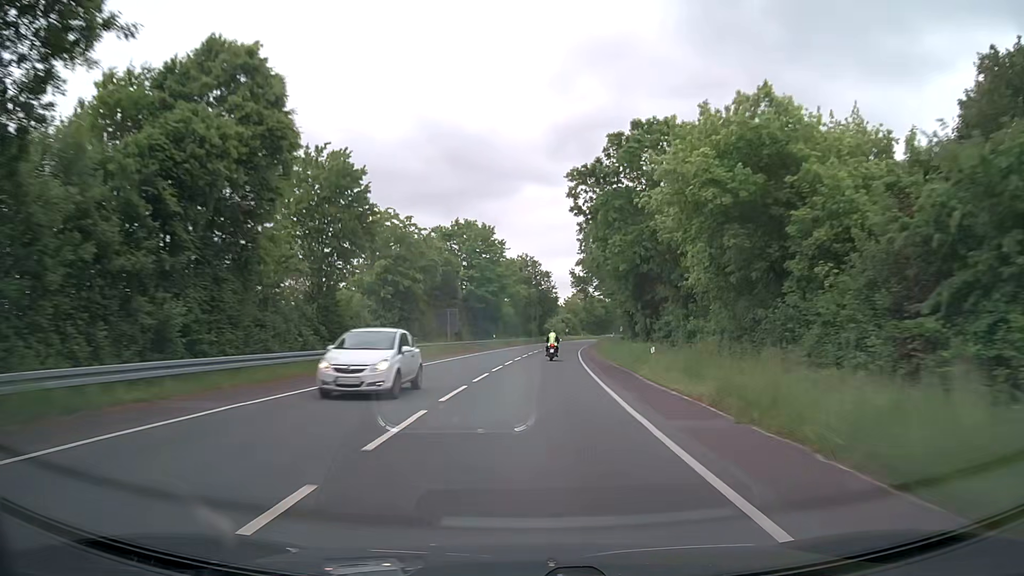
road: secondary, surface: asphalt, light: Day
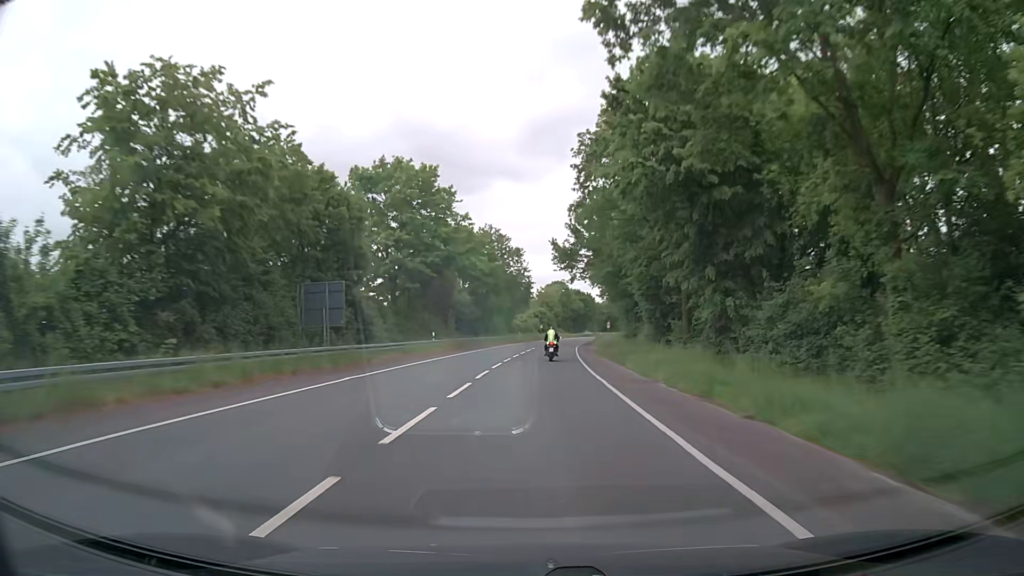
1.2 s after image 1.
(+0.7, +29.0) m; +2°
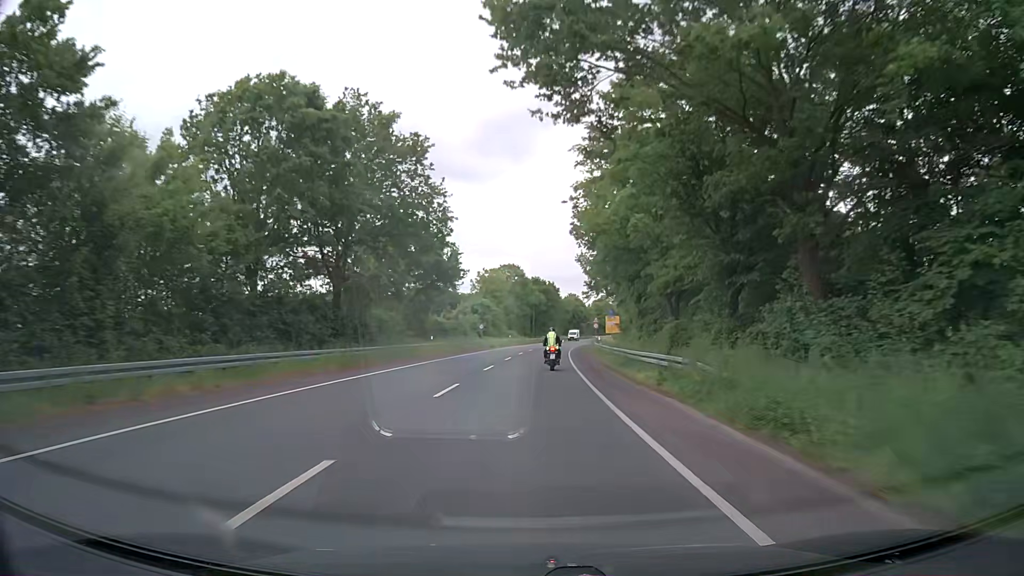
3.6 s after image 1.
(+2.3, +51.8) m; +4°
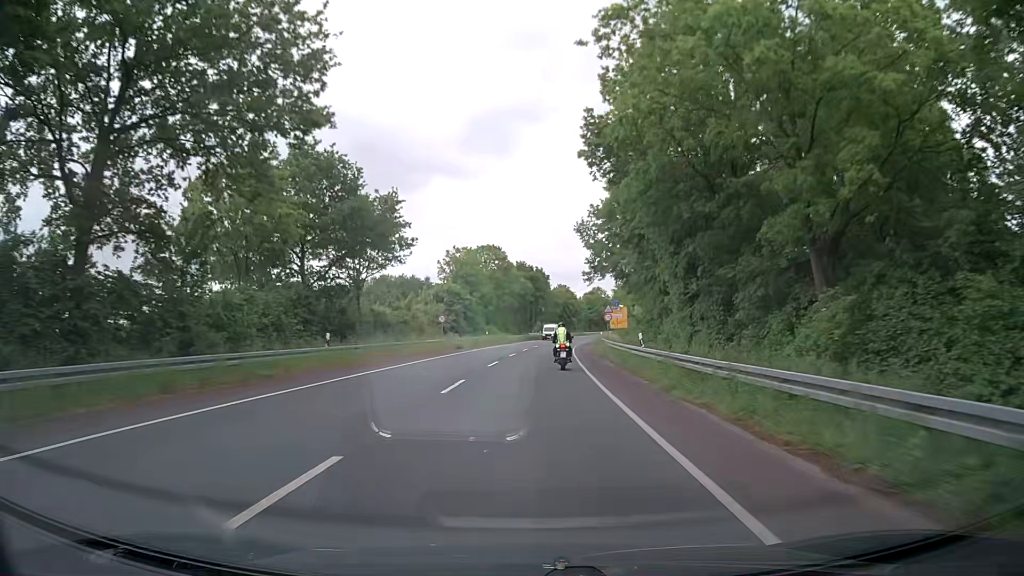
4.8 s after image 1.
(+0.3, +22.9) m; +1°
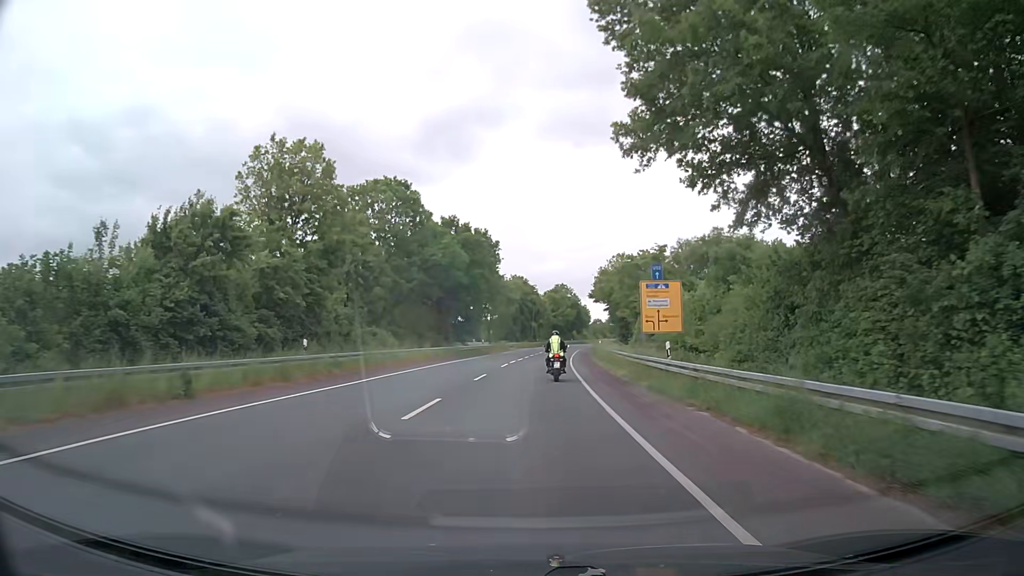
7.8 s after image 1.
(+1.5, +49.4) m; +4°
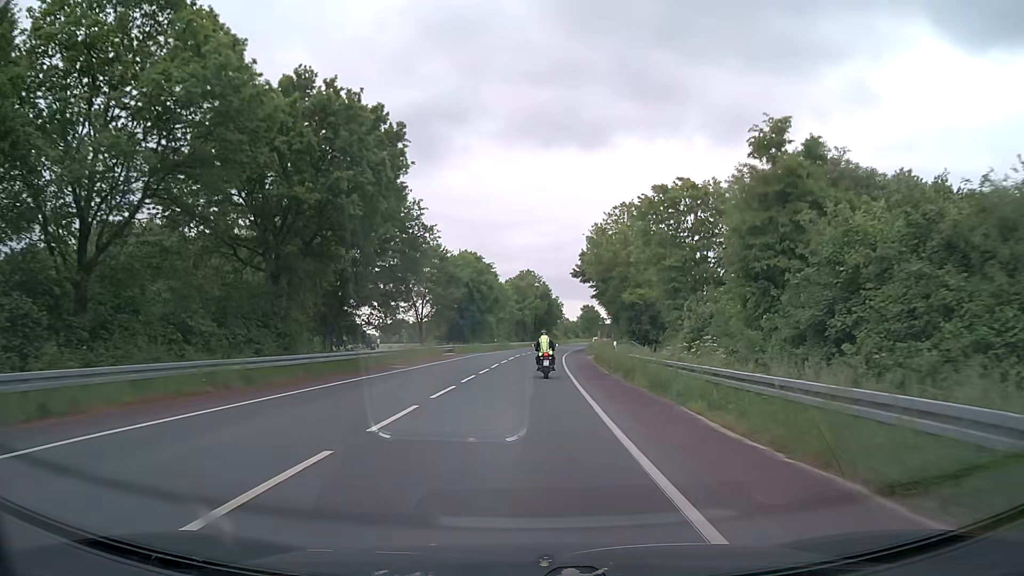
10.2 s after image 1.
(+1.0, +36.8) m; +3°
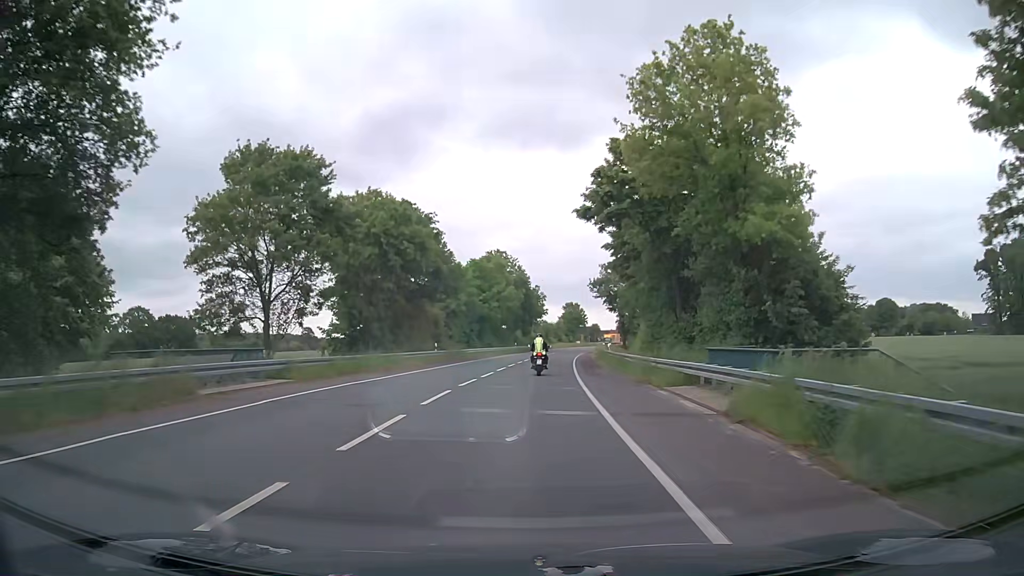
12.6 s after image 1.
(+0.7, +37.2) m; +2°
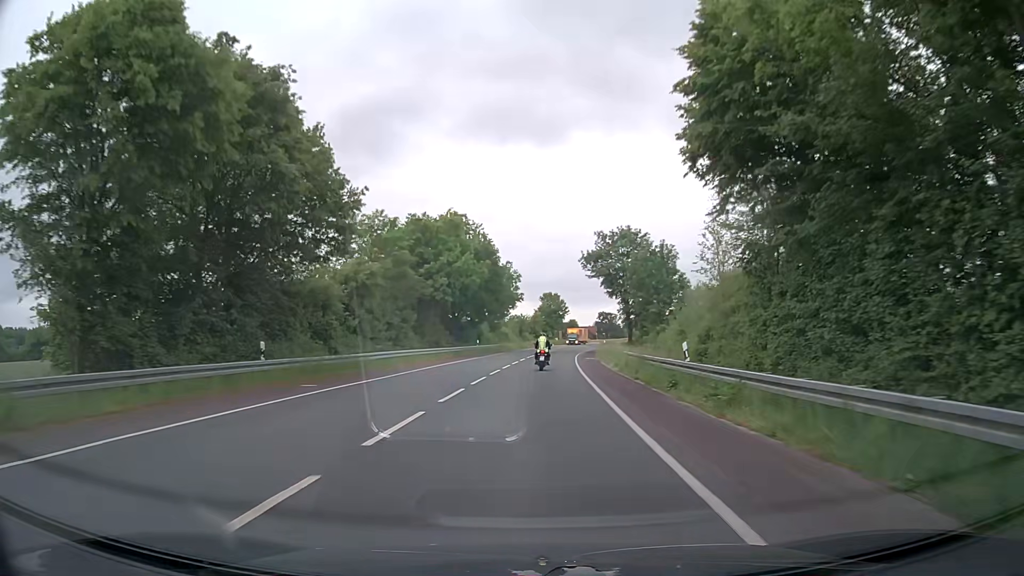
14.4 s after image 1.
(+0.3, +29.3) m; +2°
(0, +10) (0, +20) (+1, +30) (+1, +40) (+2, +50) (+3, +60) (+4, +70) (+5, +80) (+6, +90) (+8, +100) m
